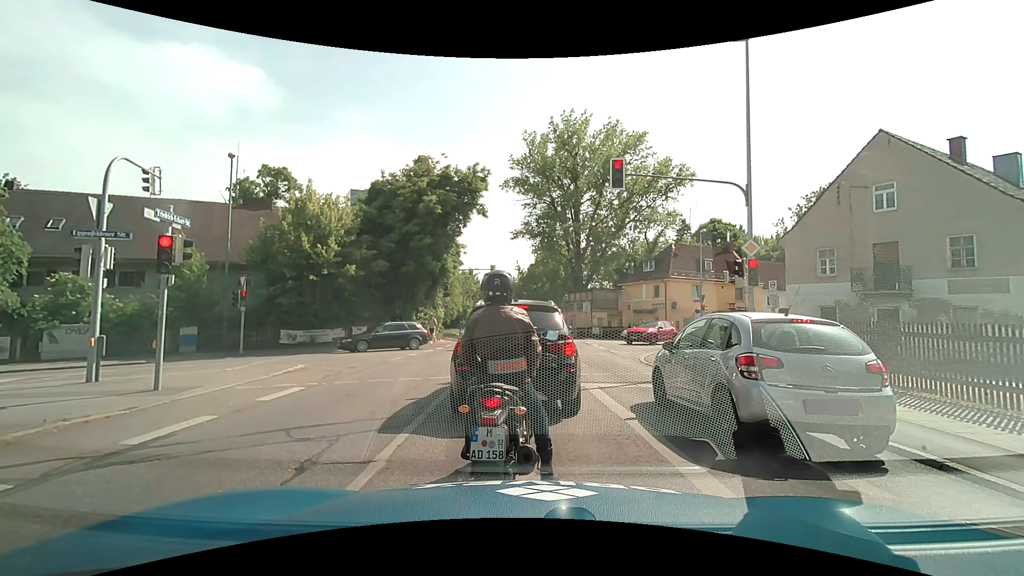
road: secondary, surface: asphalt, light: Day
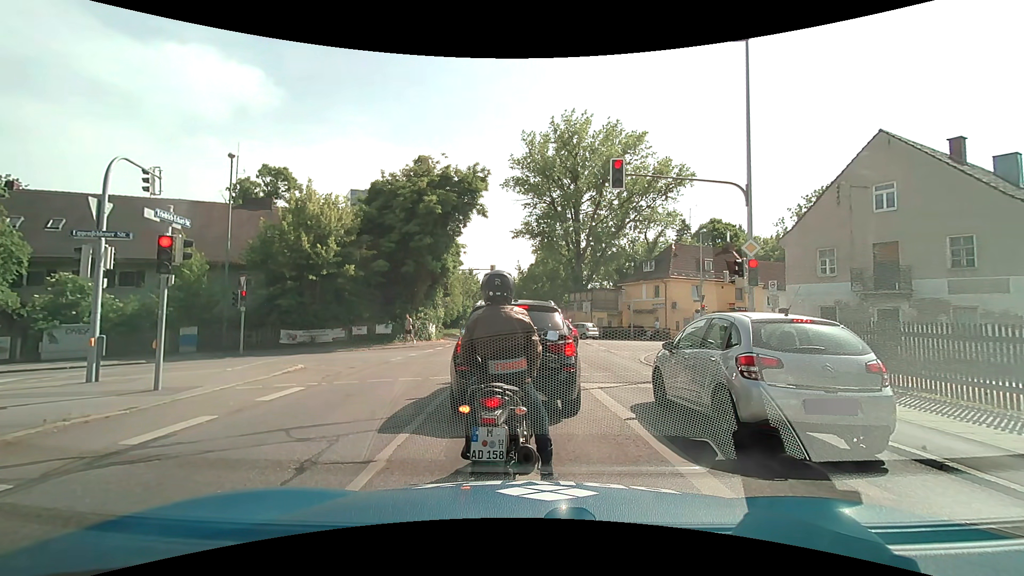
(0.0, 0.0) m; 0°
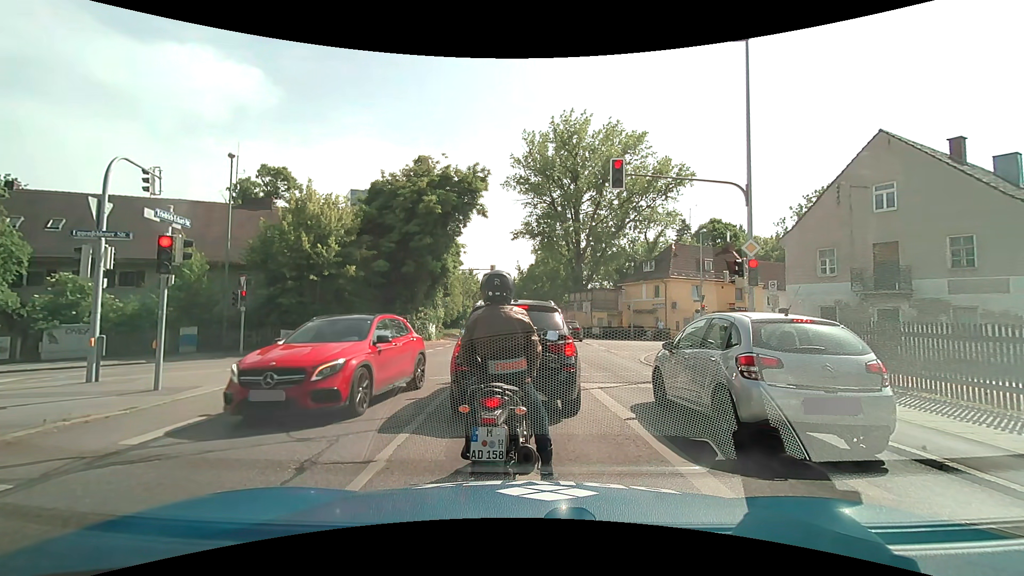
(0.0, 0.0) m; 0°
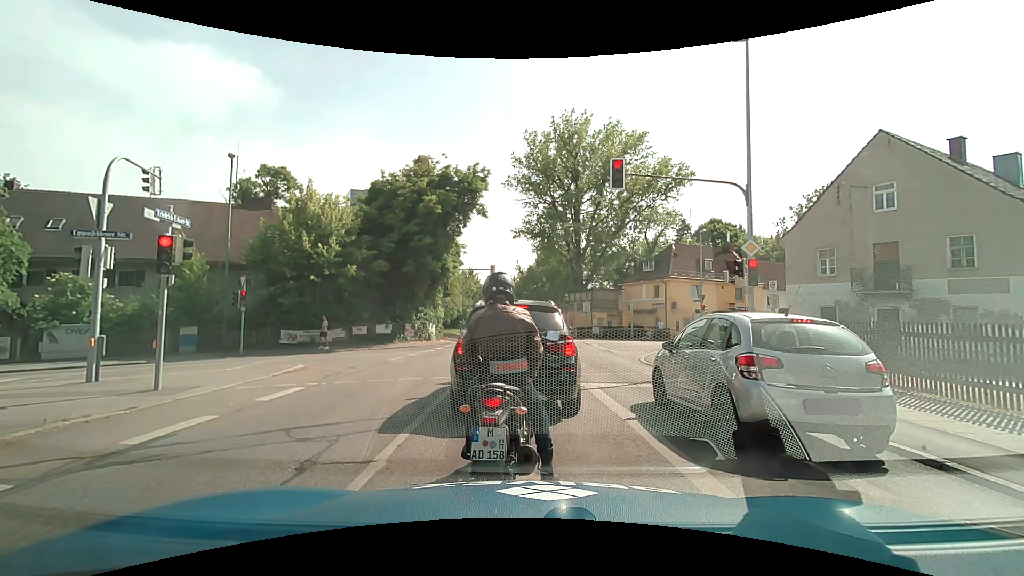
(0.0, 0.0) m; 0°
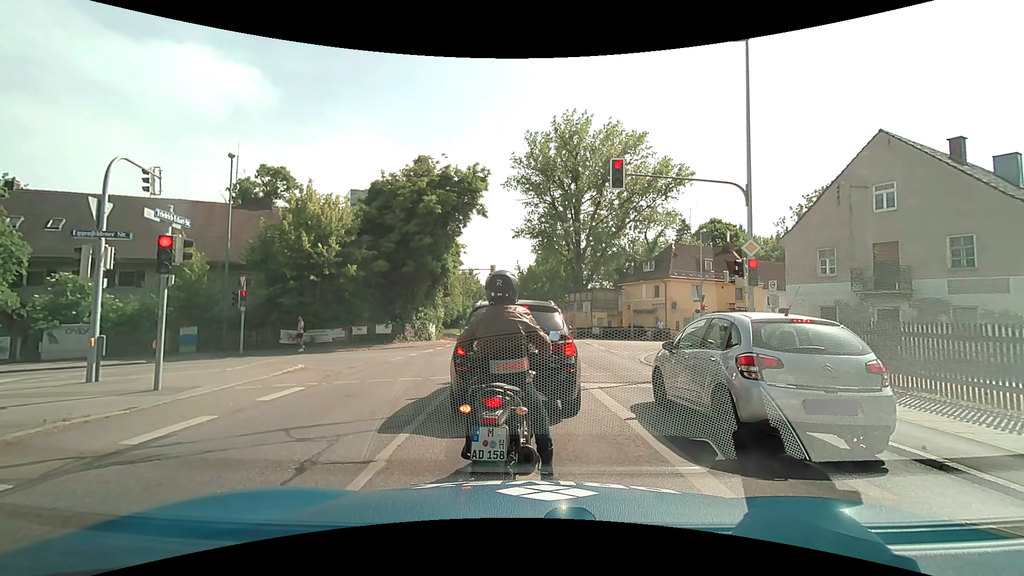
(0.0, 0.0) m; 0°
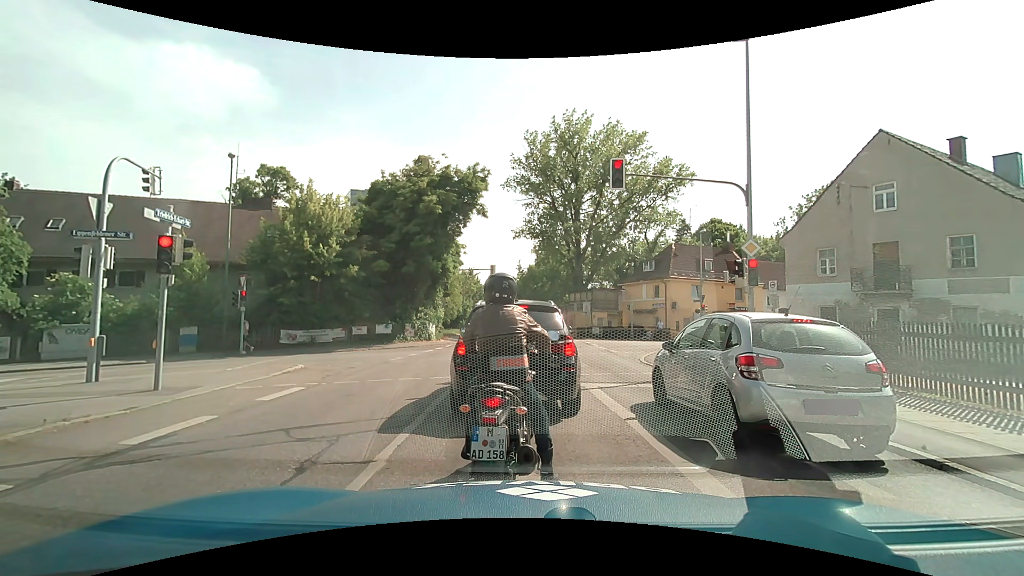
(0.0, 0.0) m; 0°
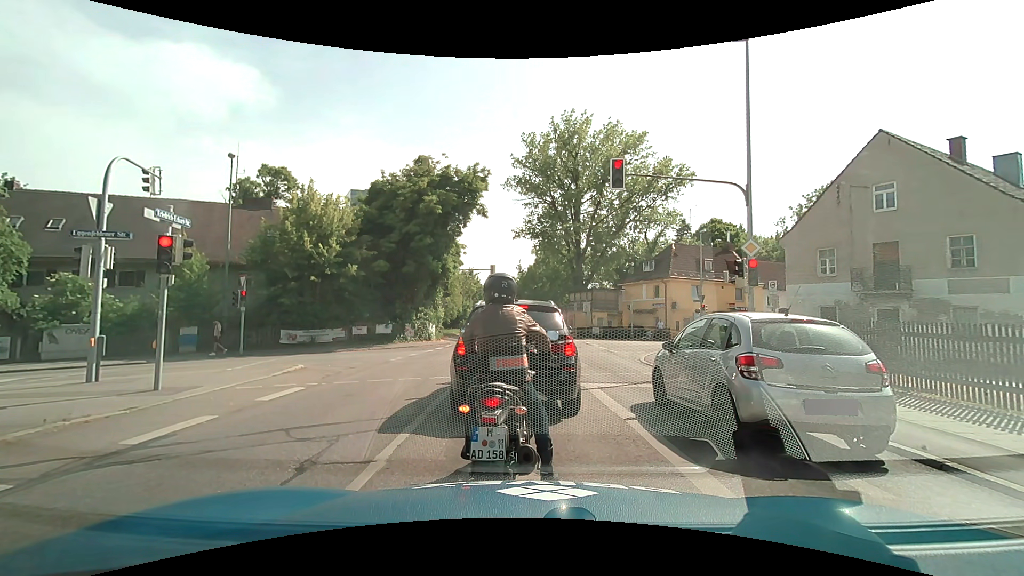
(0.0, 0.0) m; 0°
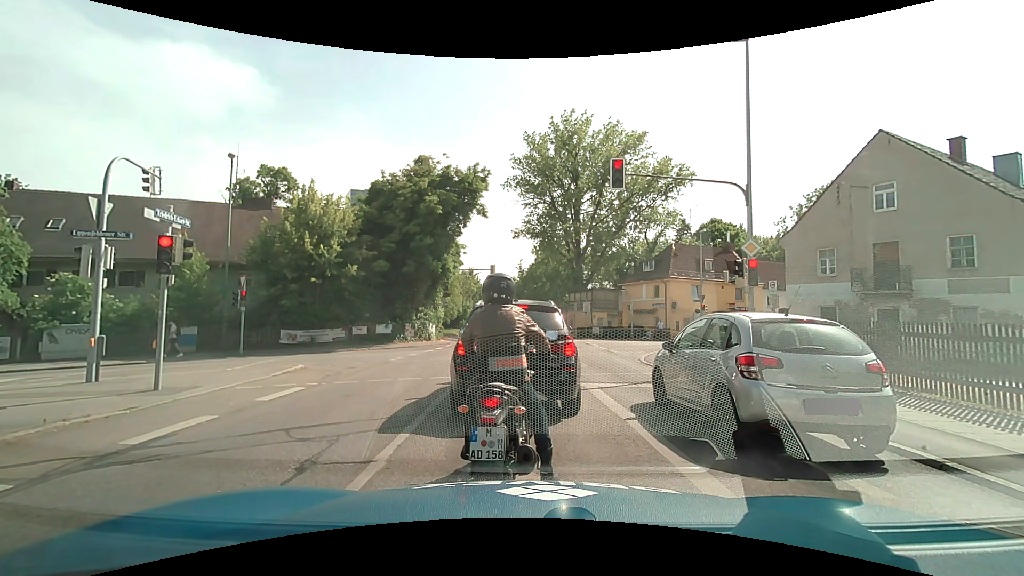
(0.0, 0.0) m; 0°
